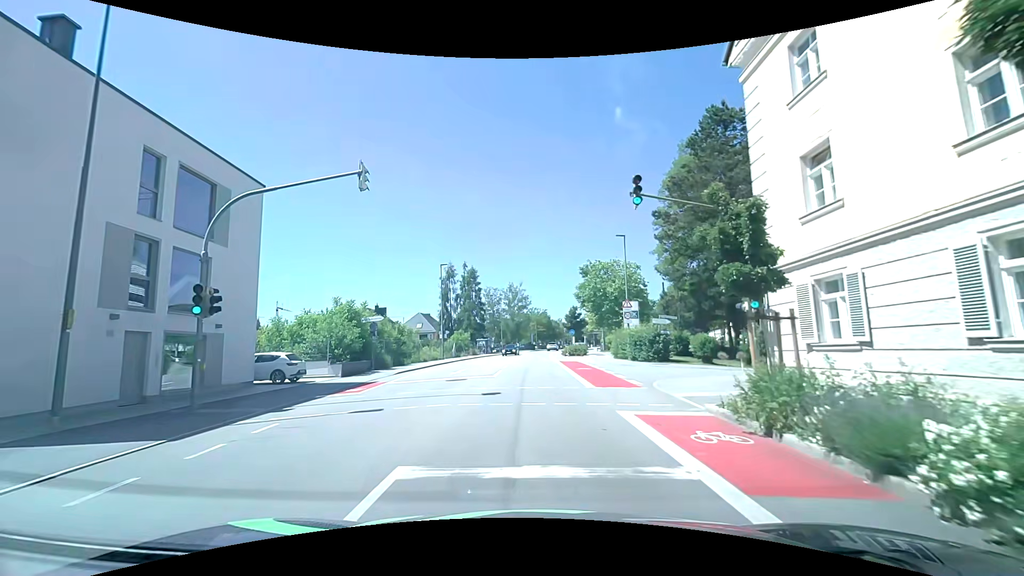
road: tertiary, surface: asphalt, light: Day
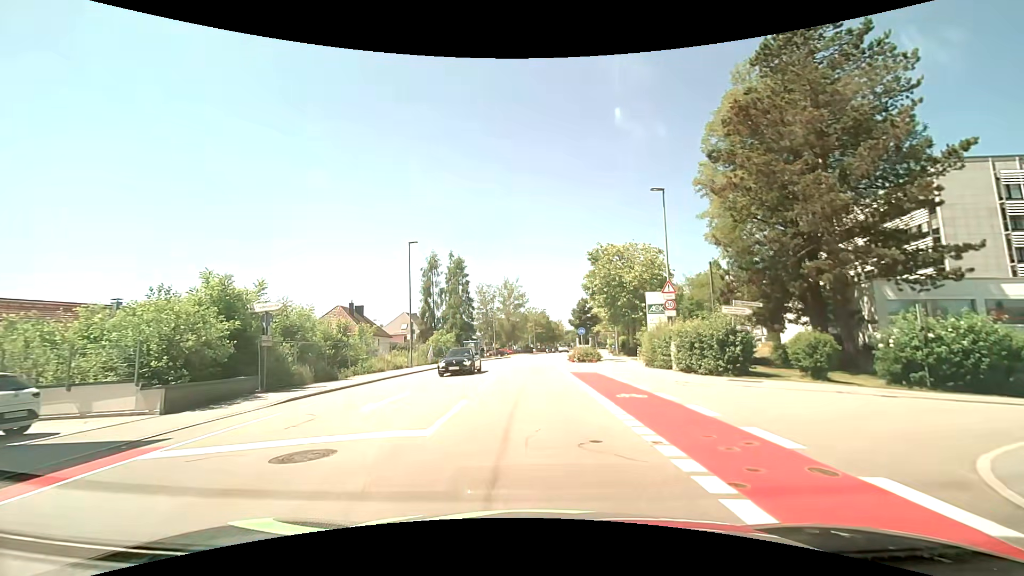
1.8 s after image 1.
(0.0, +13.1) m; -1°
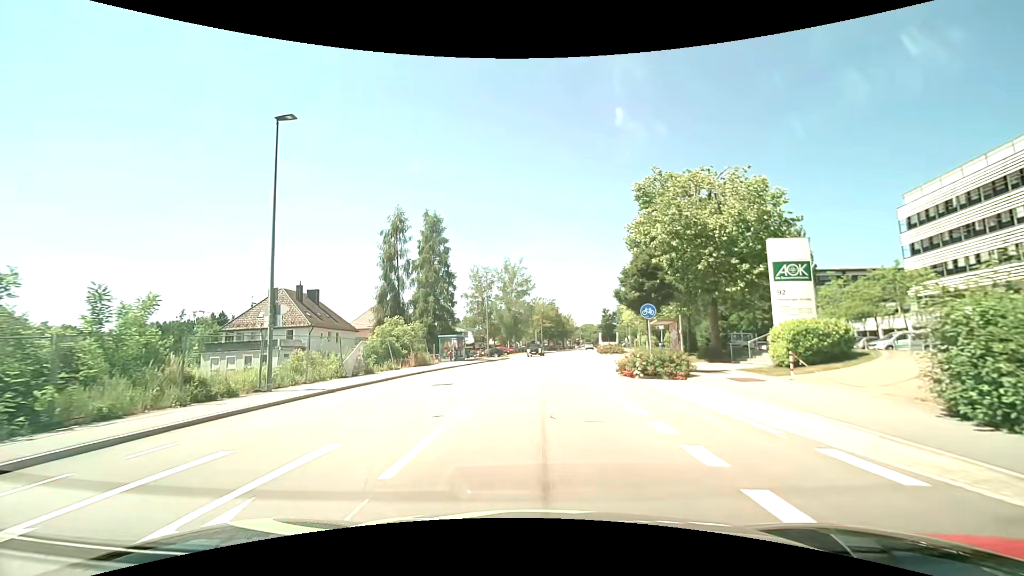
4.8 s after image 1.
(+0.3, +22.6) m; 0°
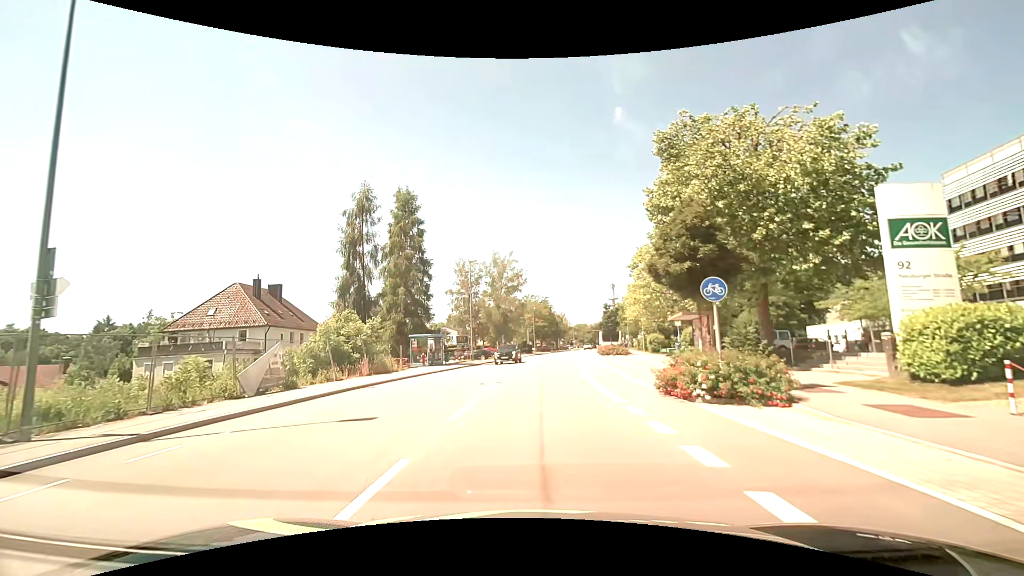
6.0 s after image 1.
(+0.1, +8.1) m; +1°
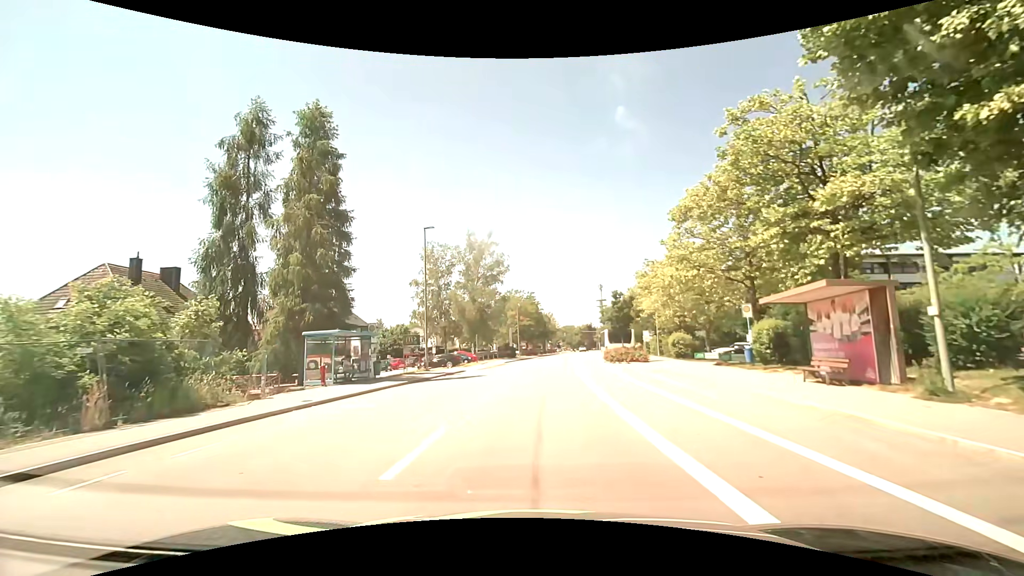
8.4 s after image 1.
(+0.2, +15.5) m; +1°
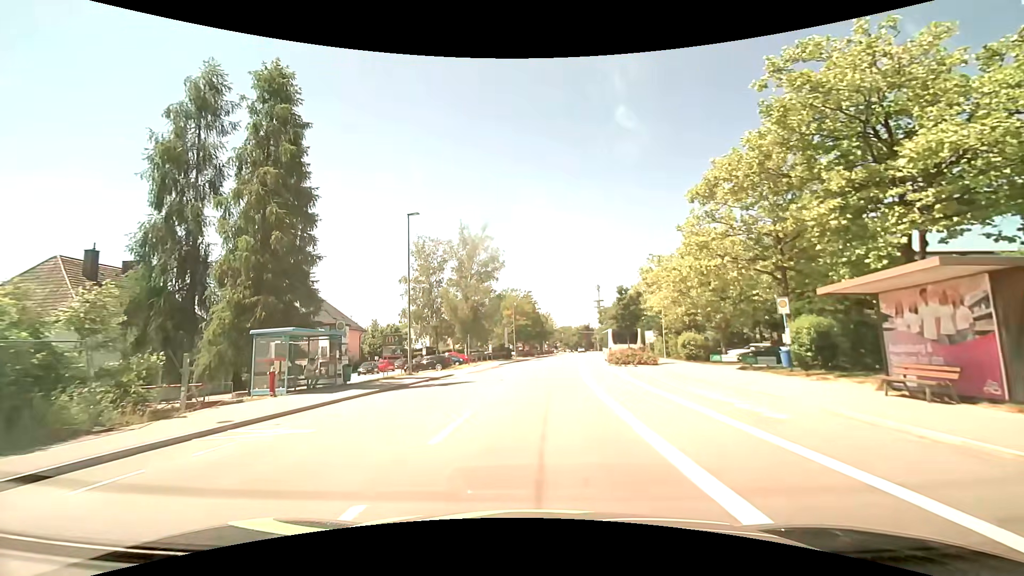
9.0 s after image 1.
(0.0, +3.9) m; 0°
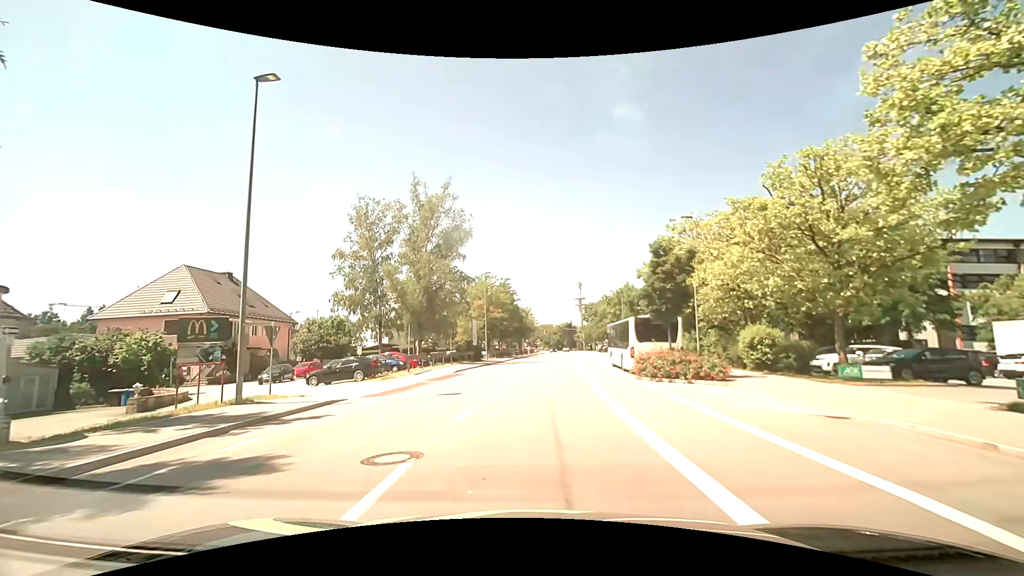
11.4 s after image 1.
(+0.3, +15.9) m; +2°
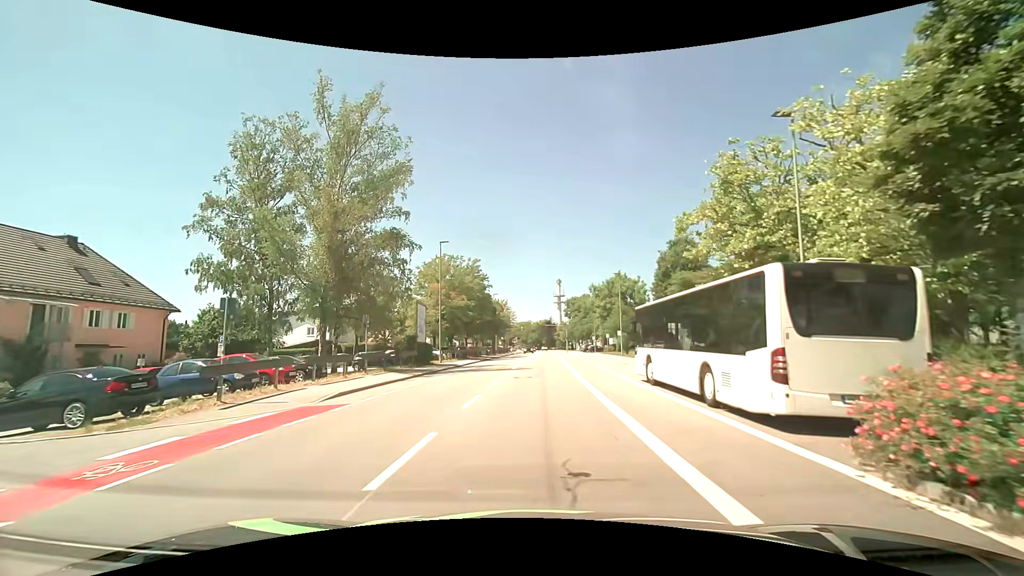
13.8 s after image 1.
(+0.5, +16.4) m; +3°
(0, +10) (0, +20) (+1, +30) (+1, +40) (+1, +50) (+2, +60) (+2, +70) (+2, +80) (+3, +90) (+3, +100) m
